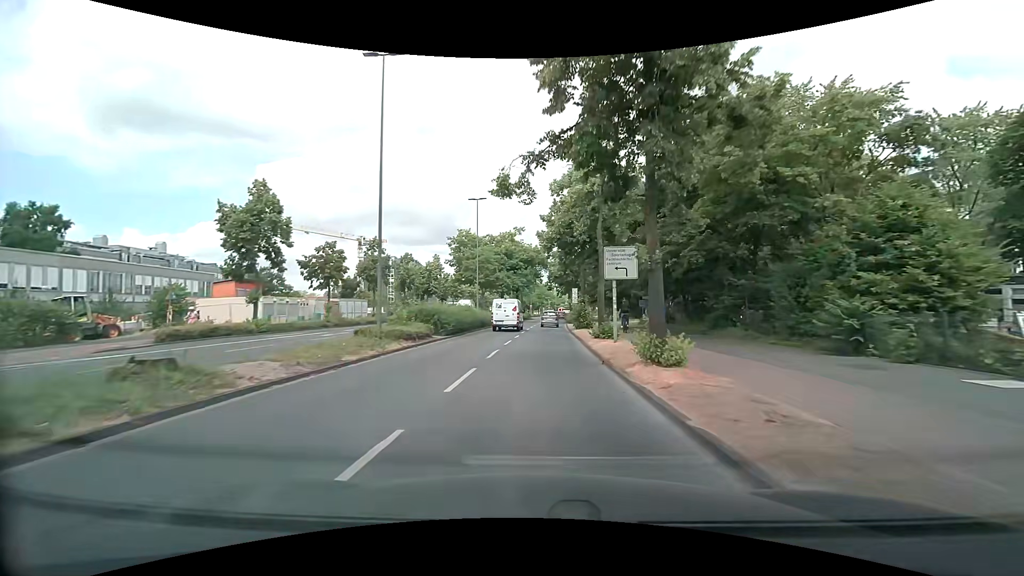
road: primary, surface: asphalt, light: Day
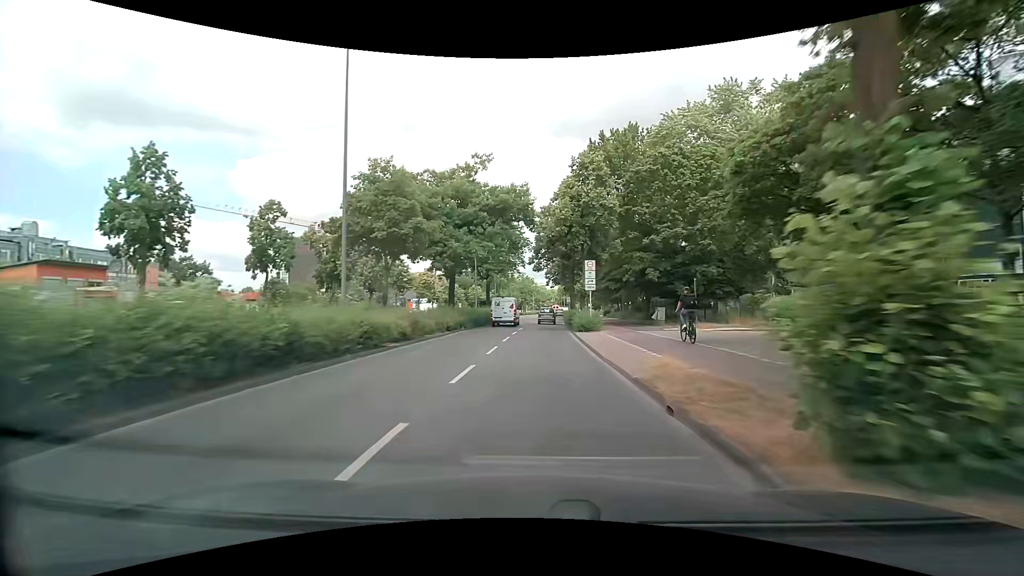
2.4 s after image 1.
(+0.7, +30.4) m; +2°
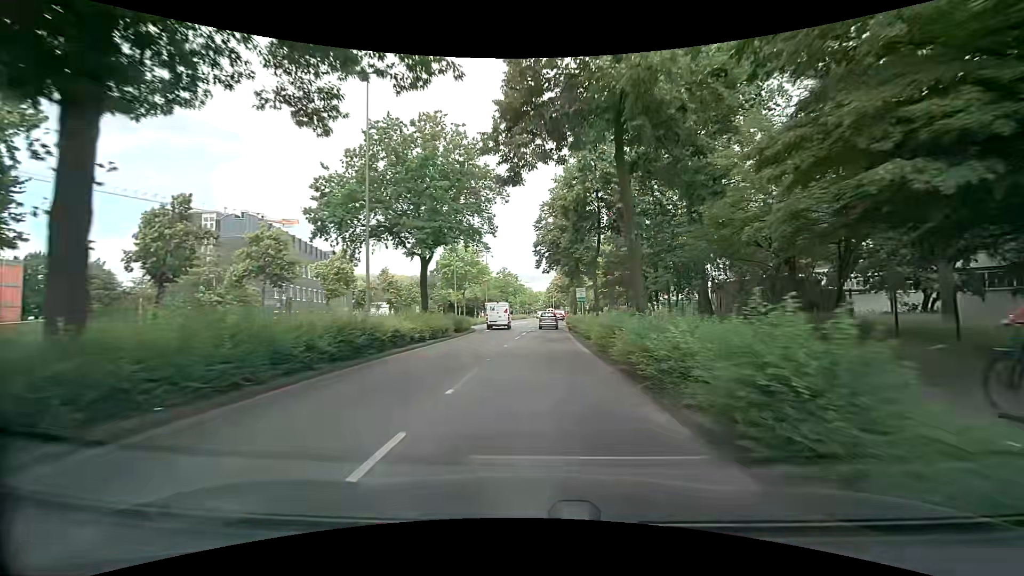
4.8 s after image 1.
(+0.4, +30.4) m; +2°
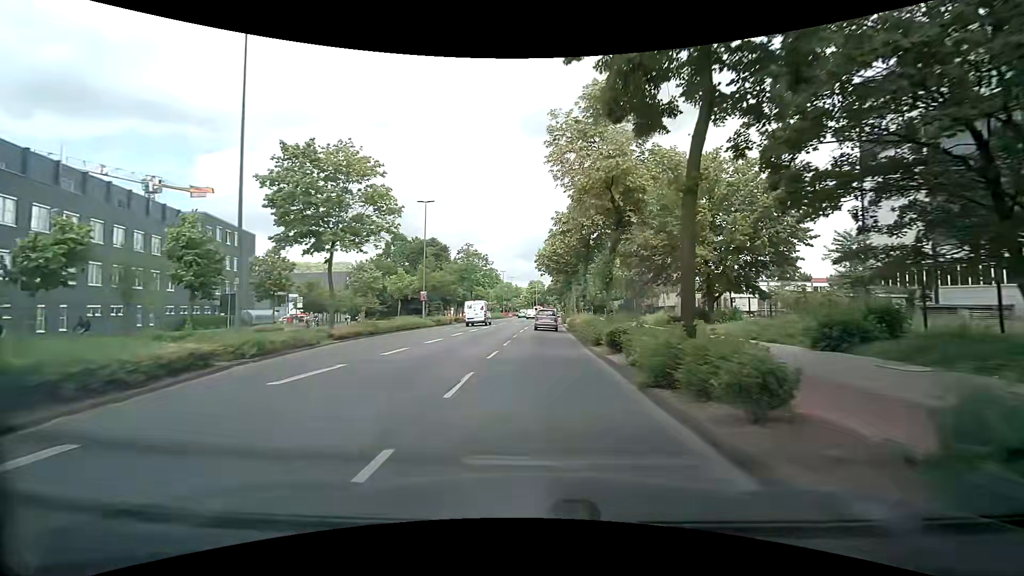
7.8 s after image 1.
(+0.6, +37.1) m; +2°
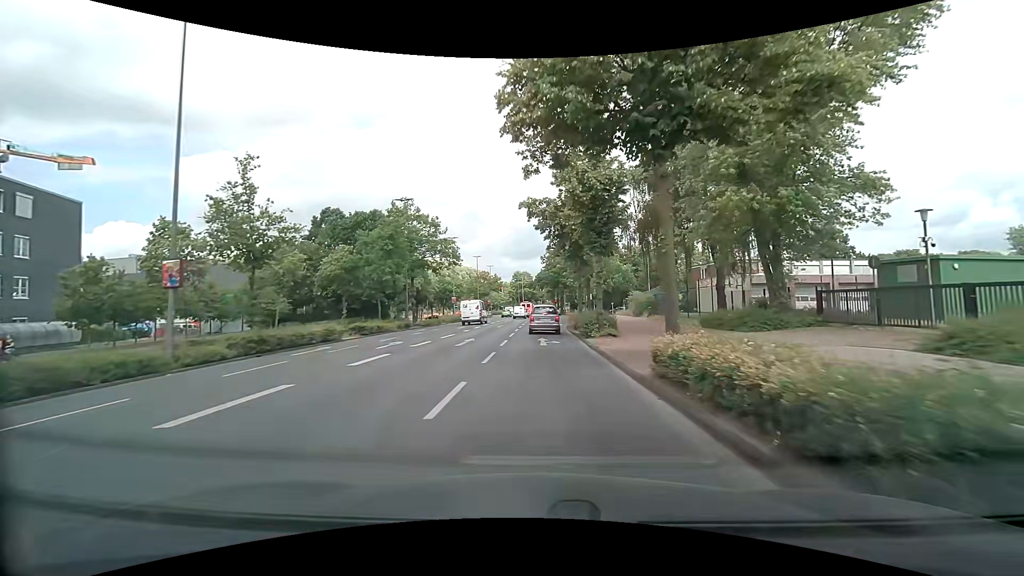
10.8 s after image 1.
(+0.5, +32.1) m; +1°
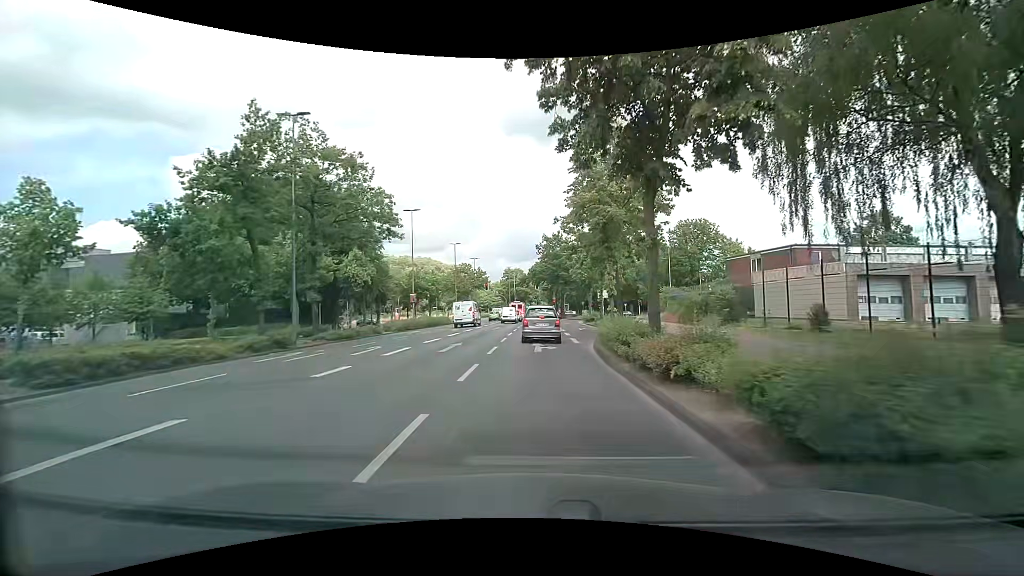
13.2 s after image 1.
(+0.2, +20.7) m; +1°
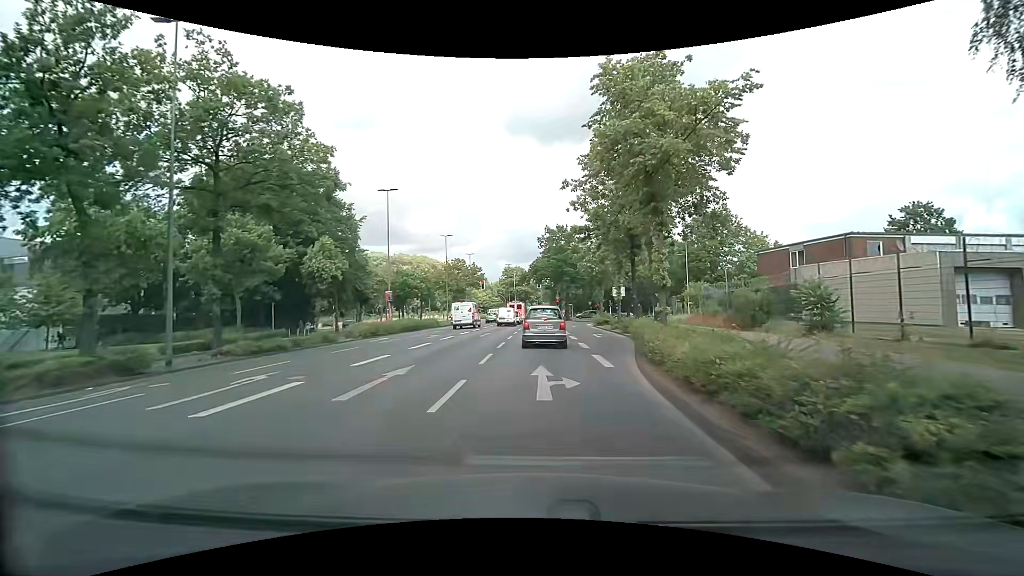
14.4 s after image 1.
(0.0, +8.8) m; 0°
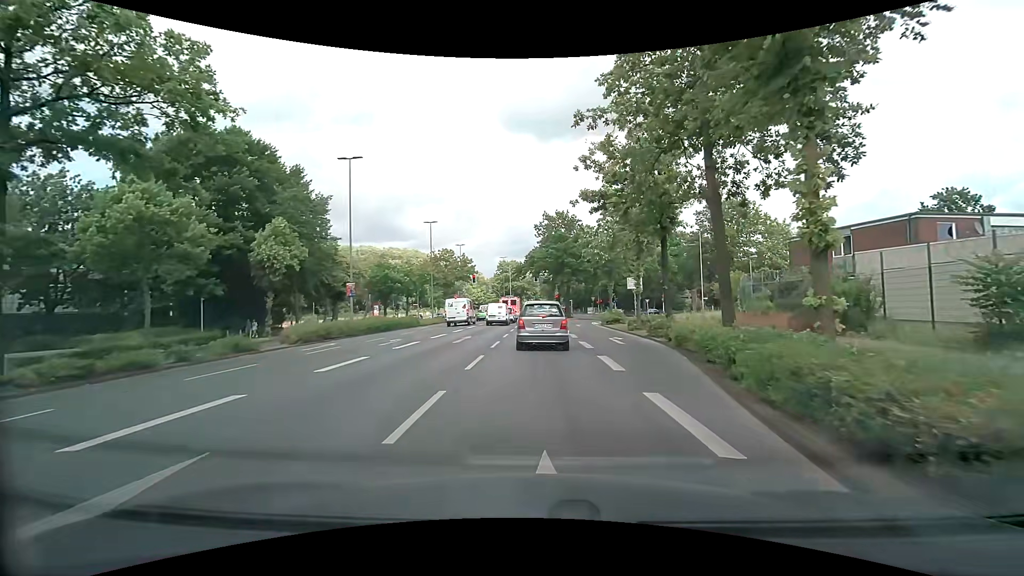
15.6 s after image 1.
(0.0, +7.7) m; +1°
